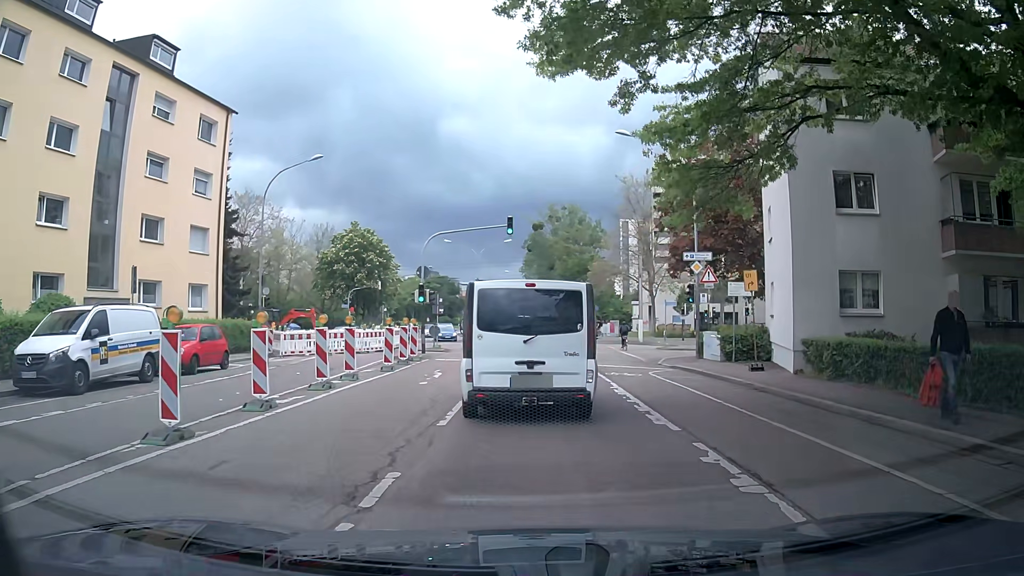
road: residential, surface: asphalt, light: Day
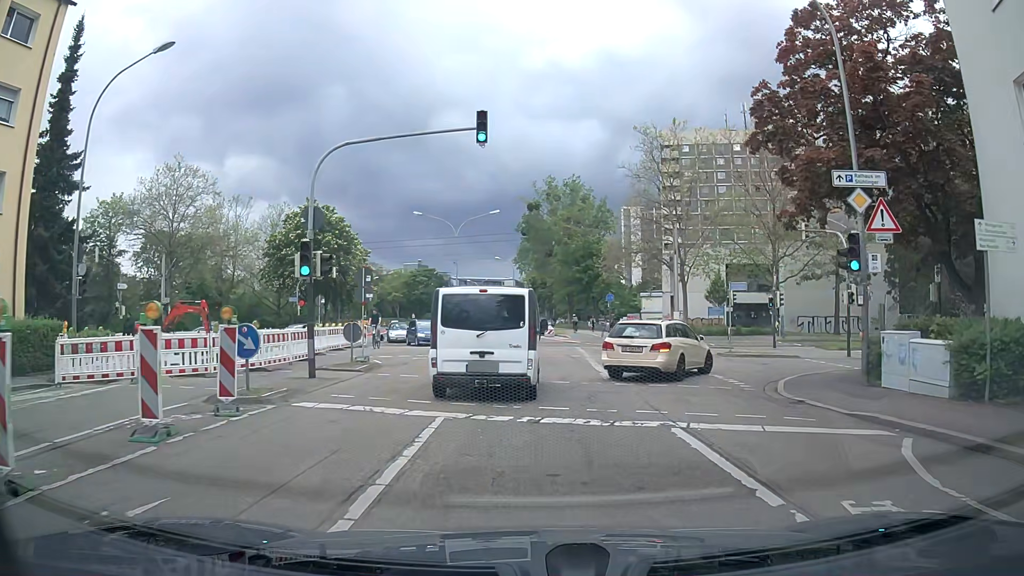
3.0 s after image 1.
(-0.2, +15.8) m; -1°
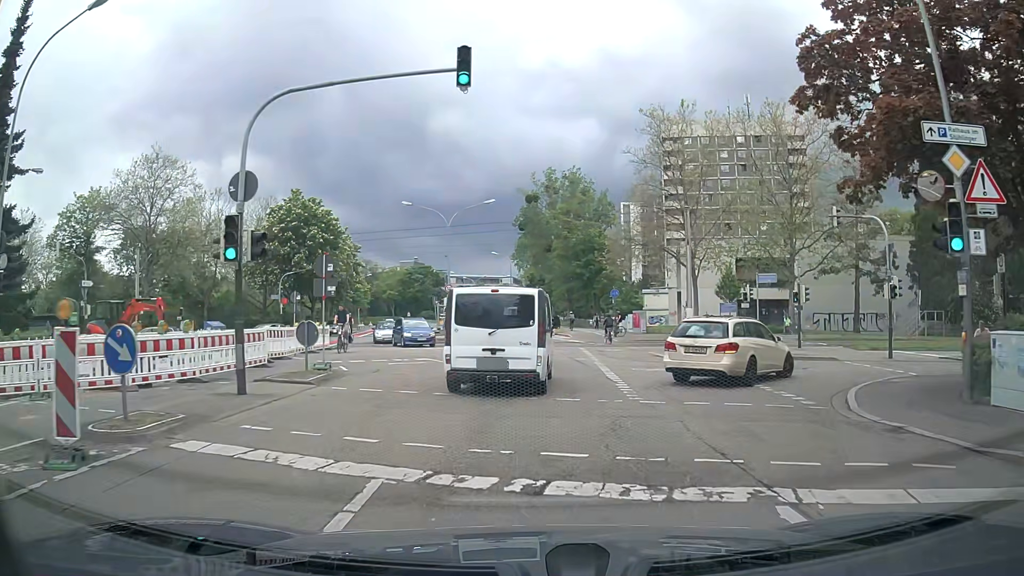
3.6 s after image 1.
(+0.1, +4.0) m; +2°
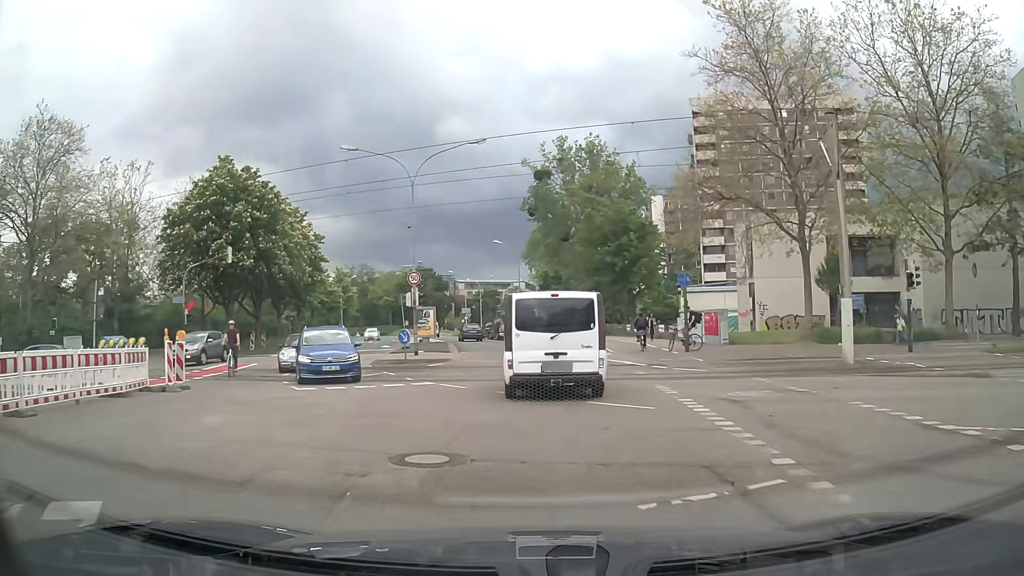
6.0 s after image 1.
(-0.2, +18.5) m; -3°
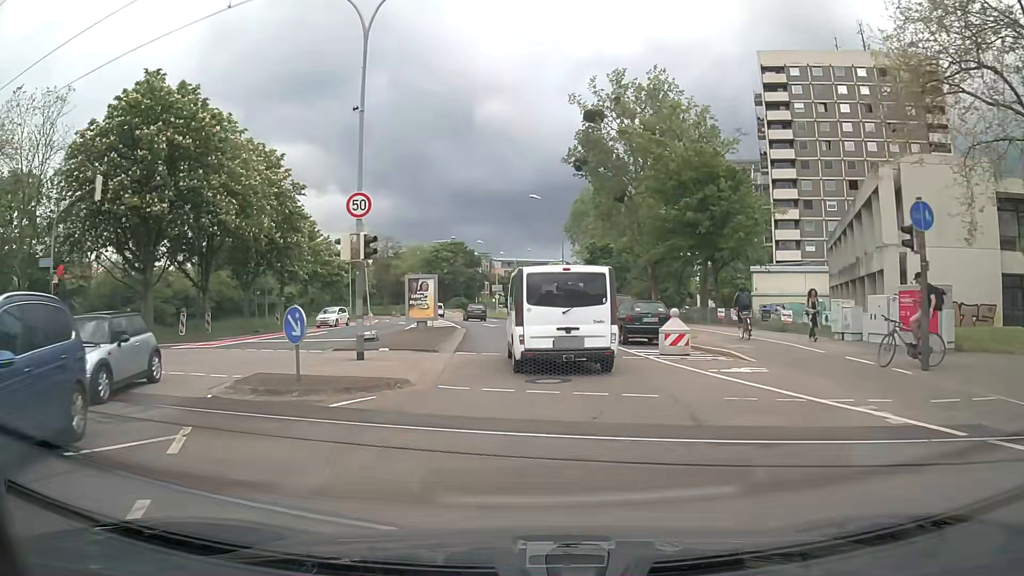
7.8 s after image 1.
(-0.5, +15.5) m; -4°
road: tertiary
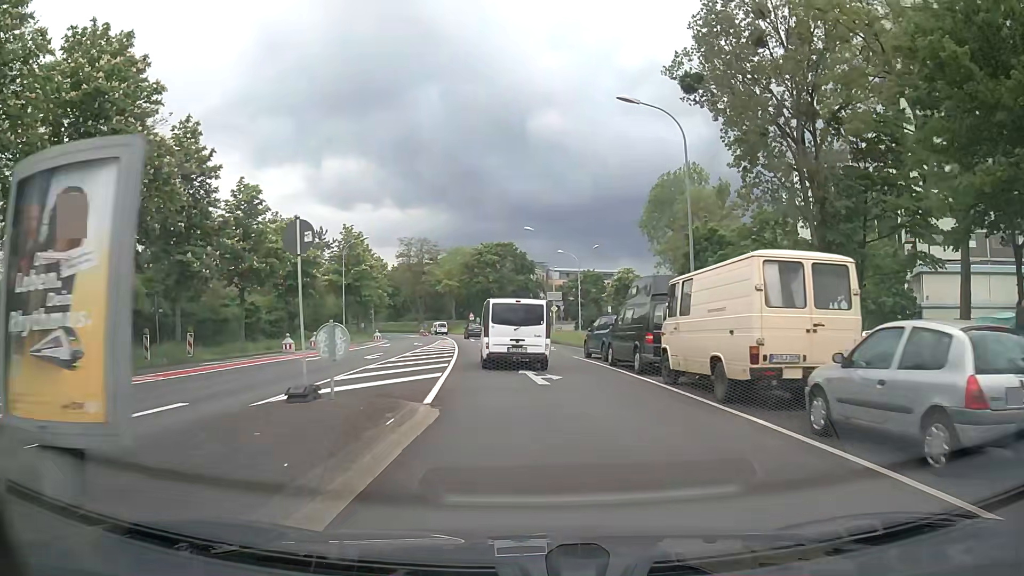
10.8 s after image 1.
(-0.9, +26.3) m; -5°
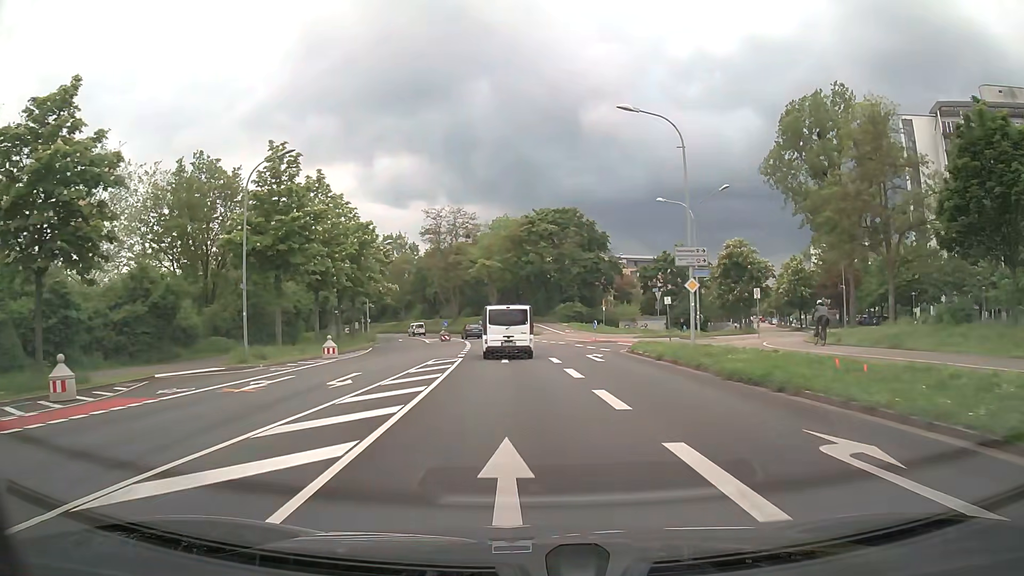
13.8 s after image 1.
(-1.4, +31.9) m; -4°
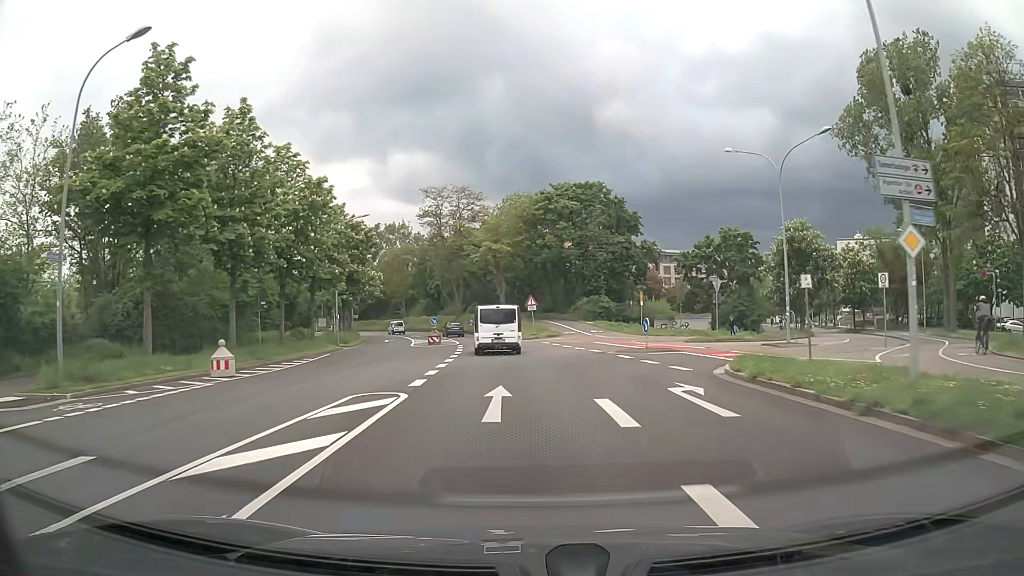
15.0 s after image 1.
(-0.2, +14.0) m; -2°
(0, +10) (0, +20) (-1, +30) (-2, +40) (-3, +50) (-5, +60) (-7, +69) (-10, +79) (-13, +89) (-16, +98) m
